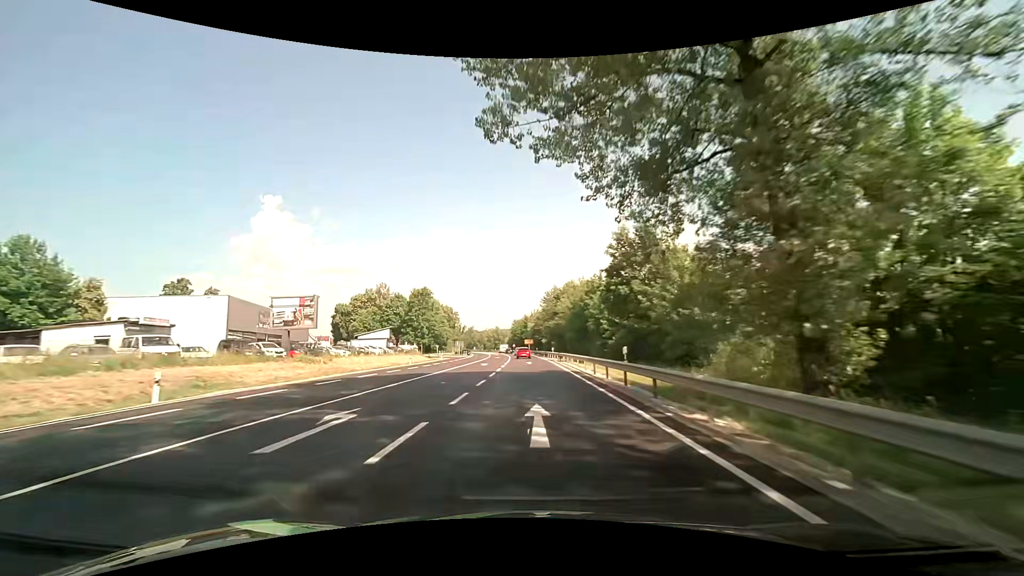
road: primary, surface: asphalt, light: Day
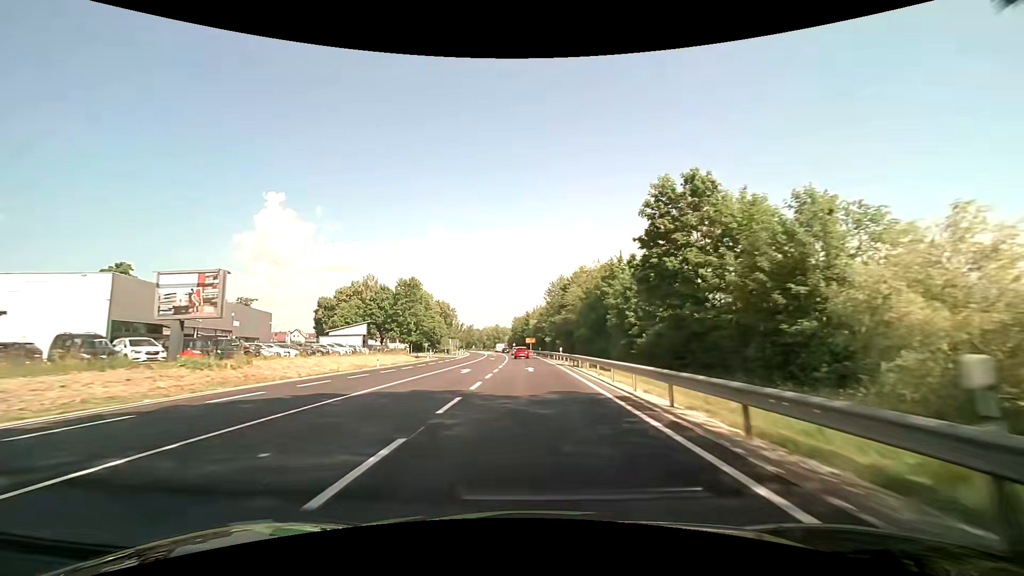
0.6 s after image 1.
(0.0, +13.7) m; 0°
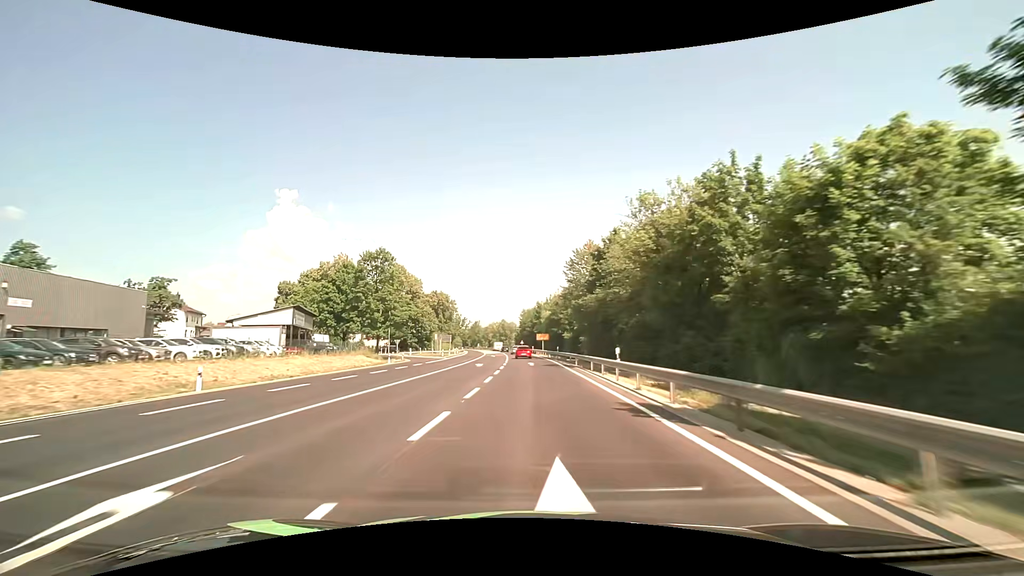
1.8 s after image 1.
(-0.4, +27.2) m; -1°
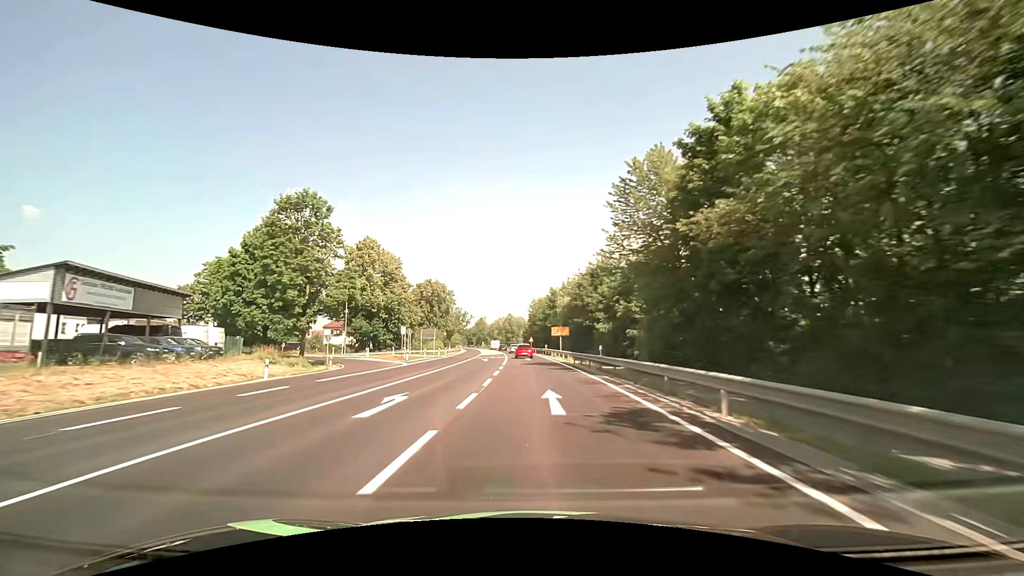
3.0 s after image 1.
(-0.3, +26.6) m; -1°
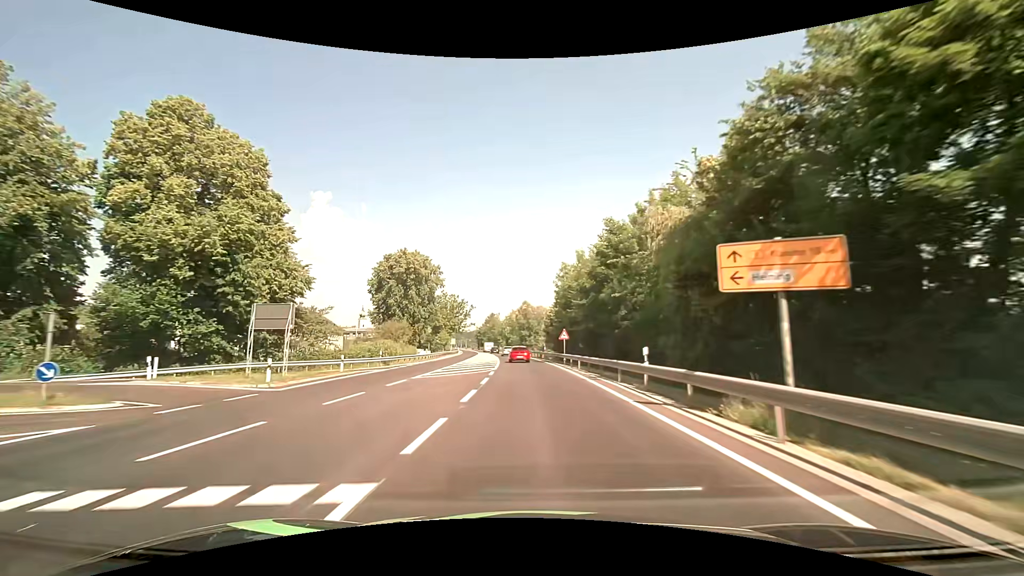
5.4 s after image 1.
(-1.0, +50.2) m; -3°
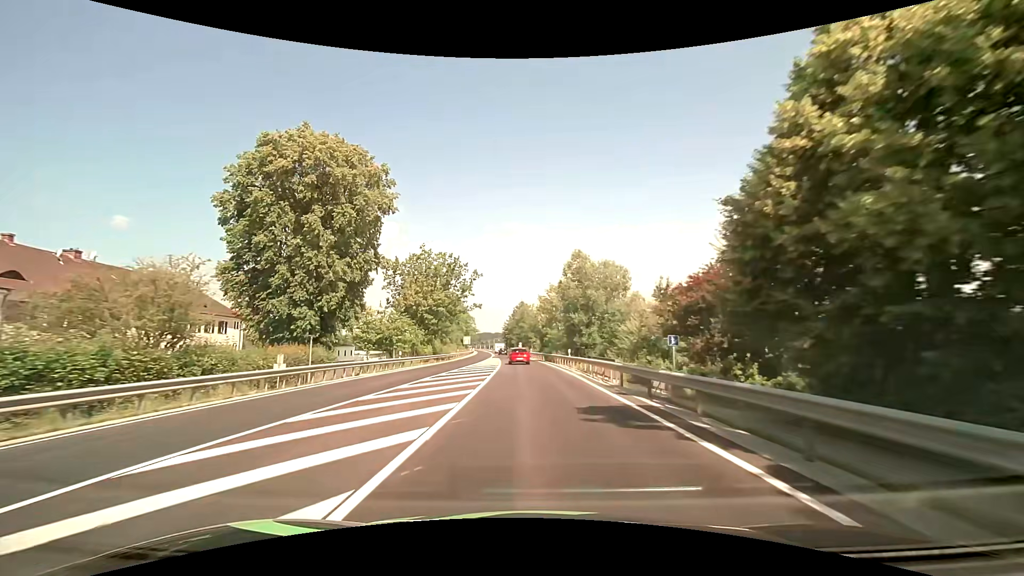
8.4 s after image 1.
(-2.1, +56.8) m; -5°
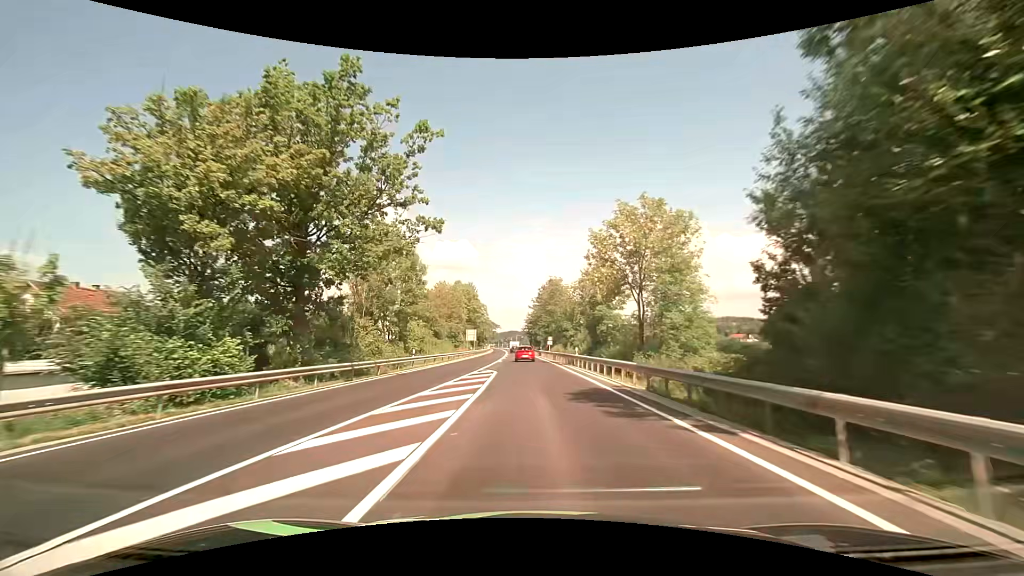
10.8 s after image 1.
(-1.0, +43.7) m; -3°
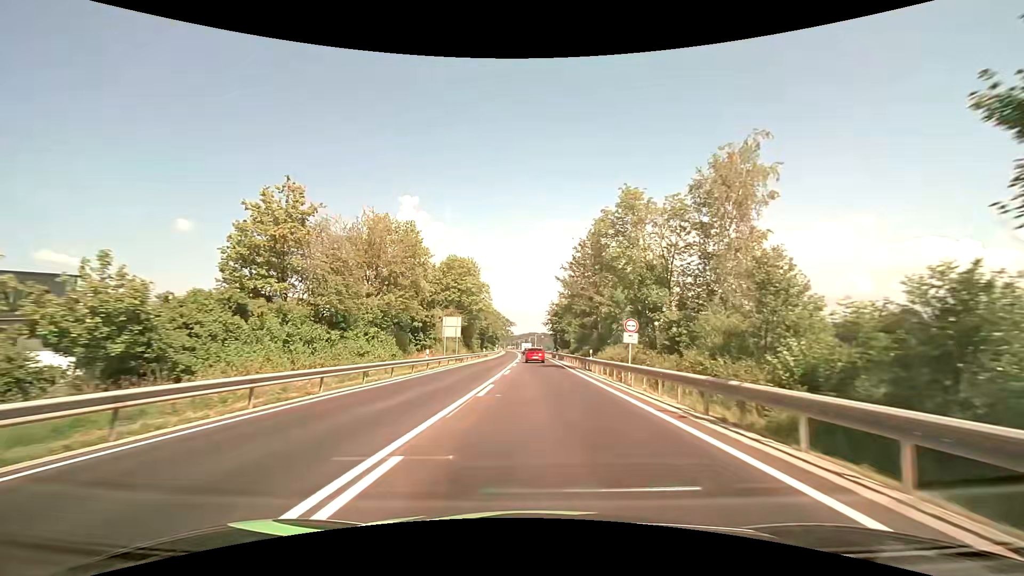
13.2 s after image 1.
(-1.1, +43.4) m; -2°
(0, +10) (0, +20) (0, +30) (0, +40) (0, +50) (0, +60) (0, +70) (-1, +80) (-1, +90) (-1, +100) m
